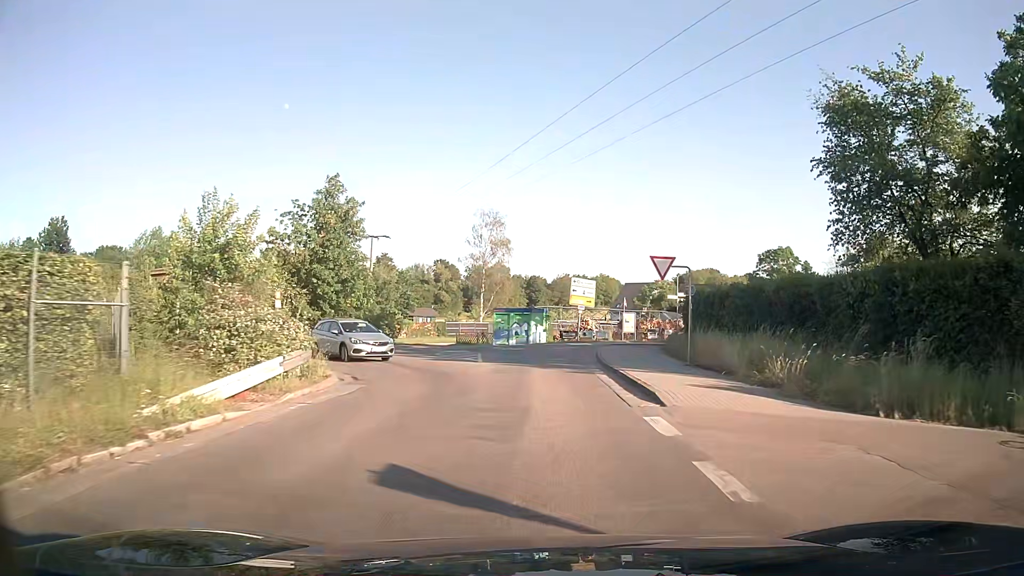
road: tertiary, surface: asphalt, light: Day
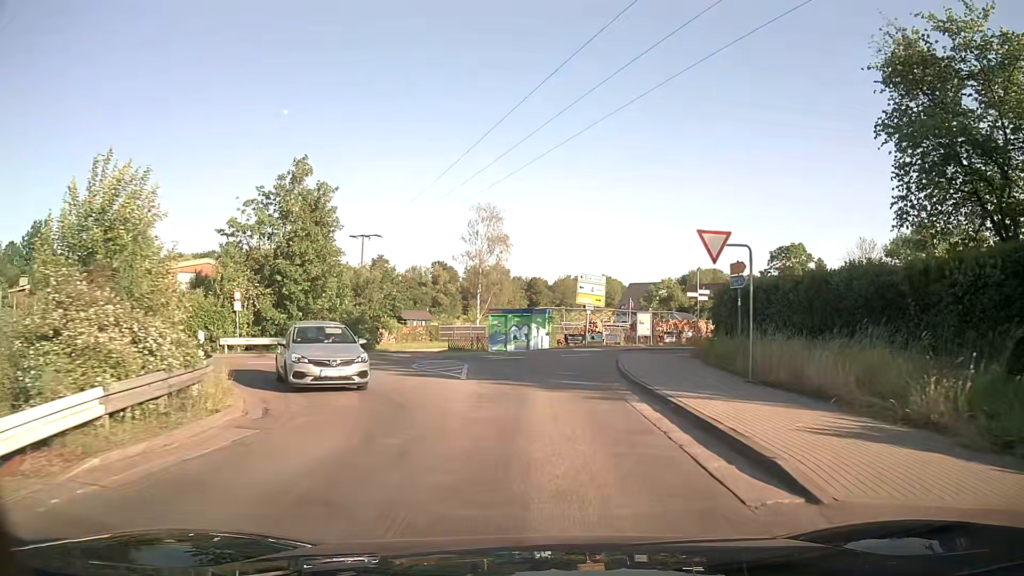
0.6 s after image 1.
(0.0, +5.8) m; 0°
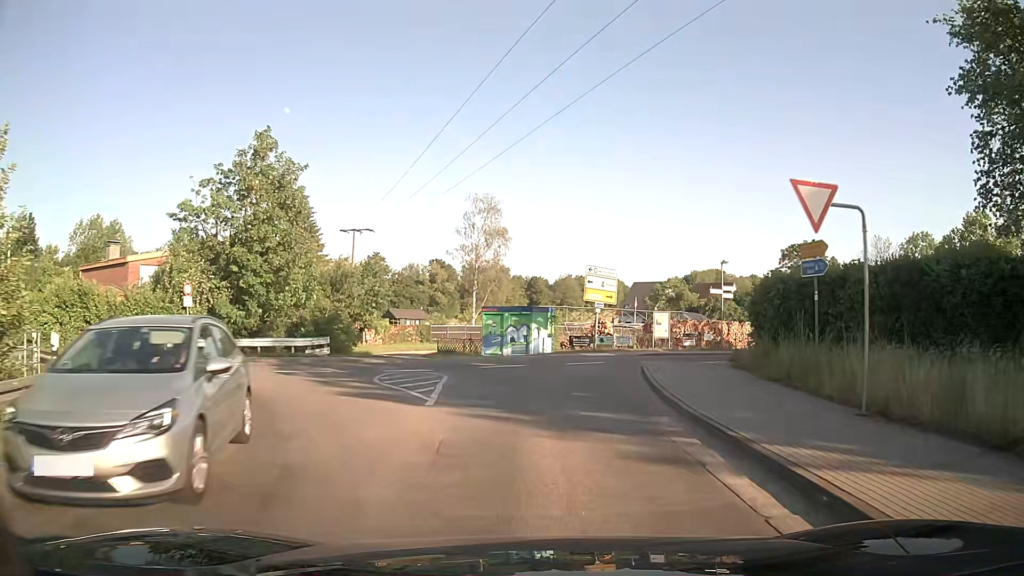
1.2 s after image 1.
(0.0, +5.3) m; 0°
(0, +10) (+1, +20) (+6, +28) (+15, +33) (+24, +38) (+32, +43) (+41, +48) (+50, +53) (+58, +58) (+66, +64) m
